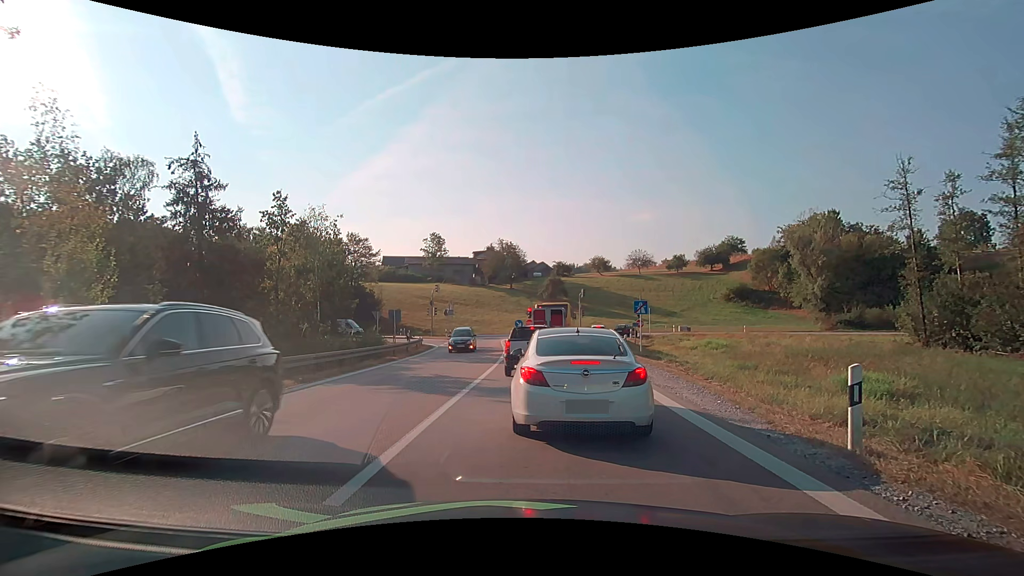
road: motorway_link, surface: asphalt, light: Day
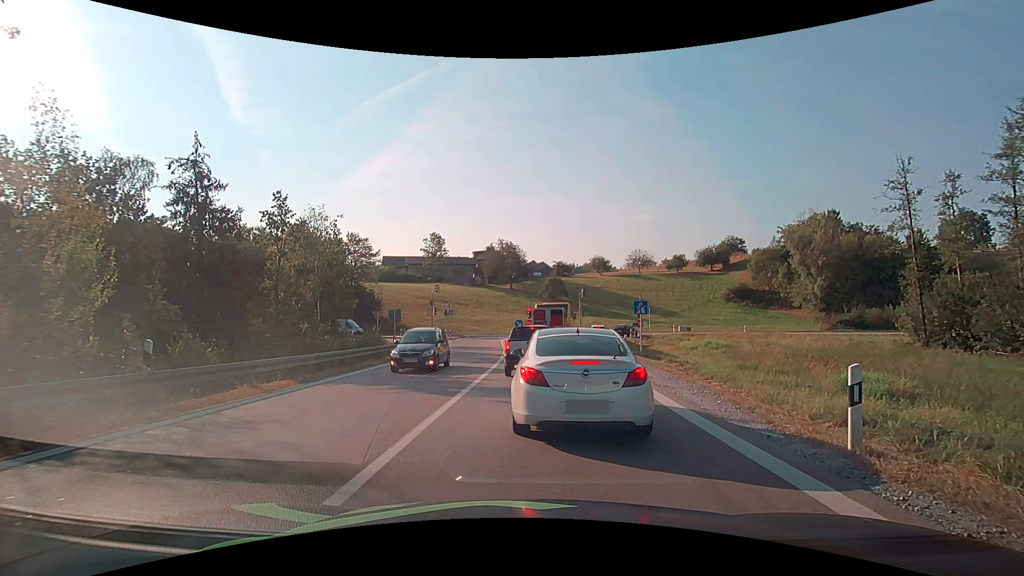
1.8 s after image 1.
(0.0, 0.0) m; 0°
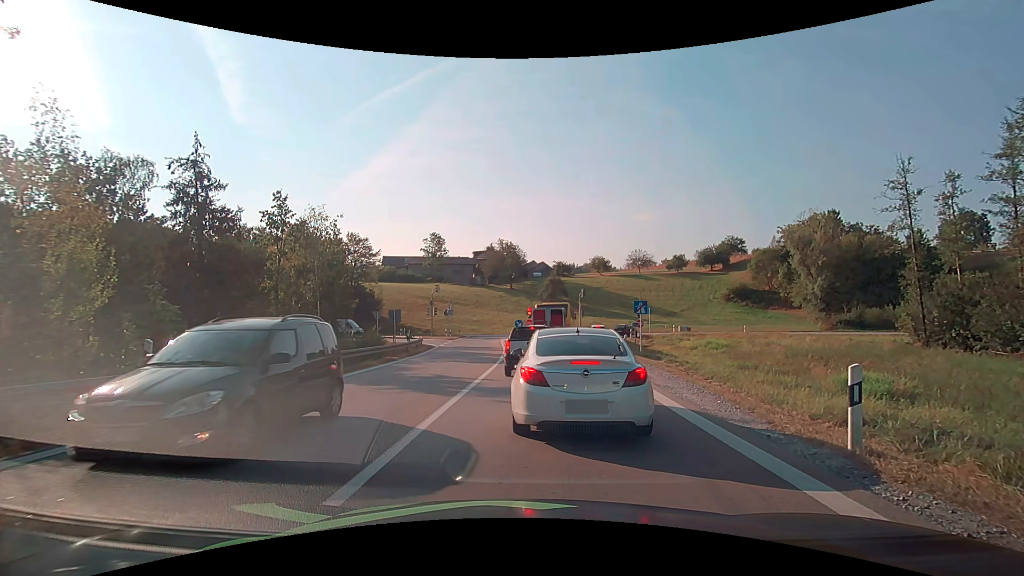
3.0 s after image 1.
(0.0, 0.0) m; 0°
